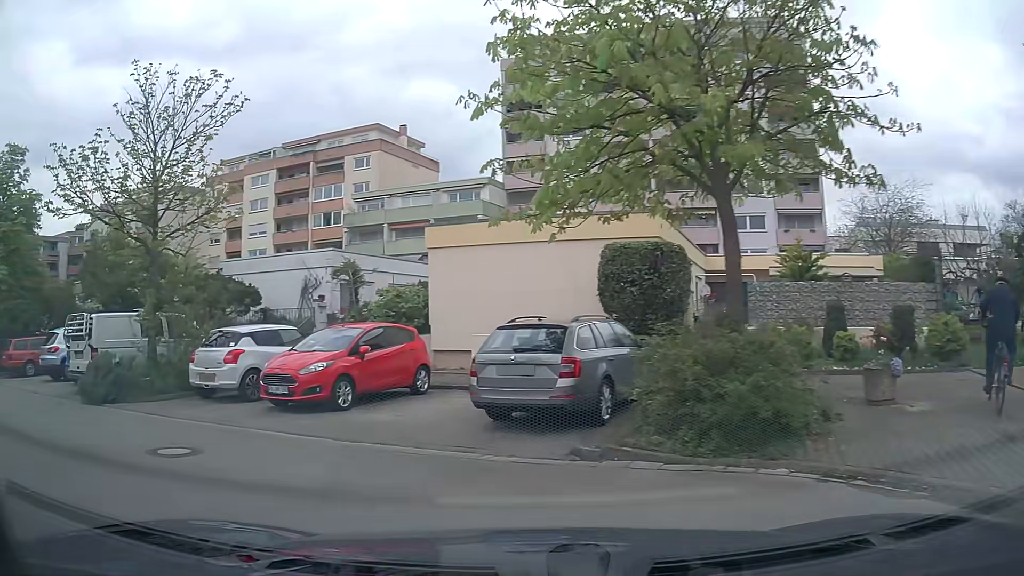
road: residential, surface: asphalt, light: Day
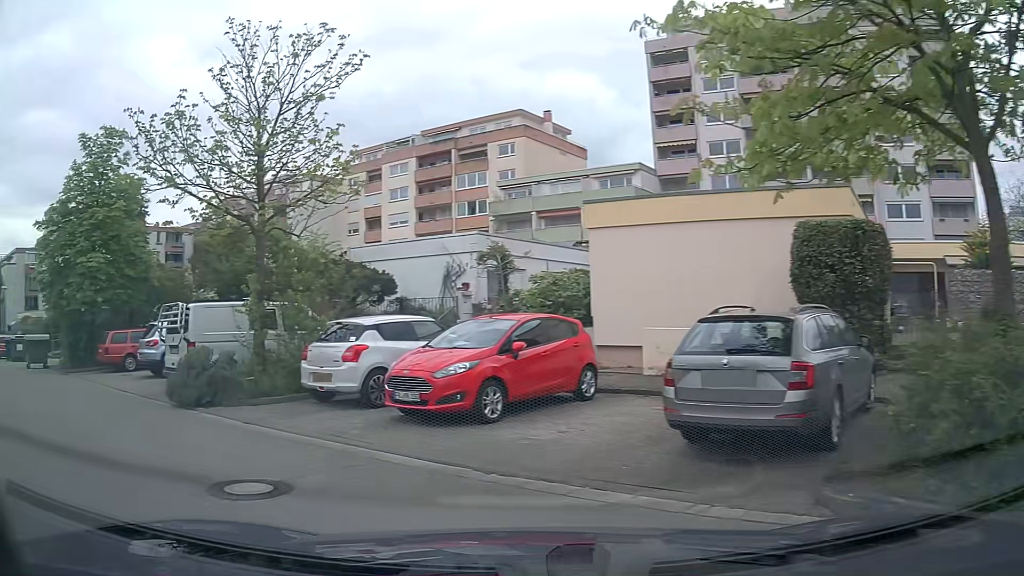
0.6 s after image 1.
(-0.2, +2.4) m; -12°
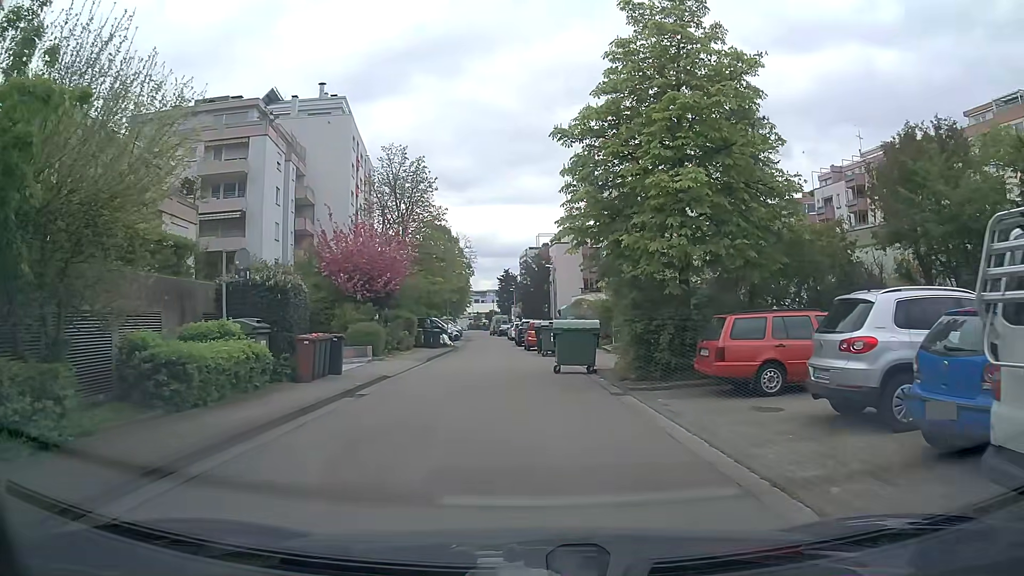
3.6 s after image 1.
(-6.3, +10.2) m; -48°
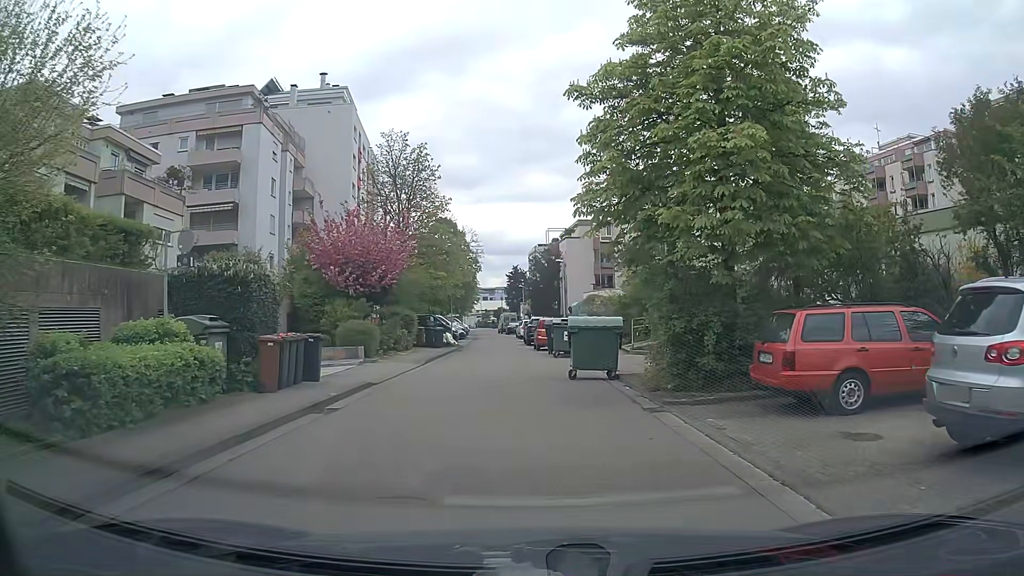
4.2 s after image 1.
(-0.1, +2.8) m; -1°
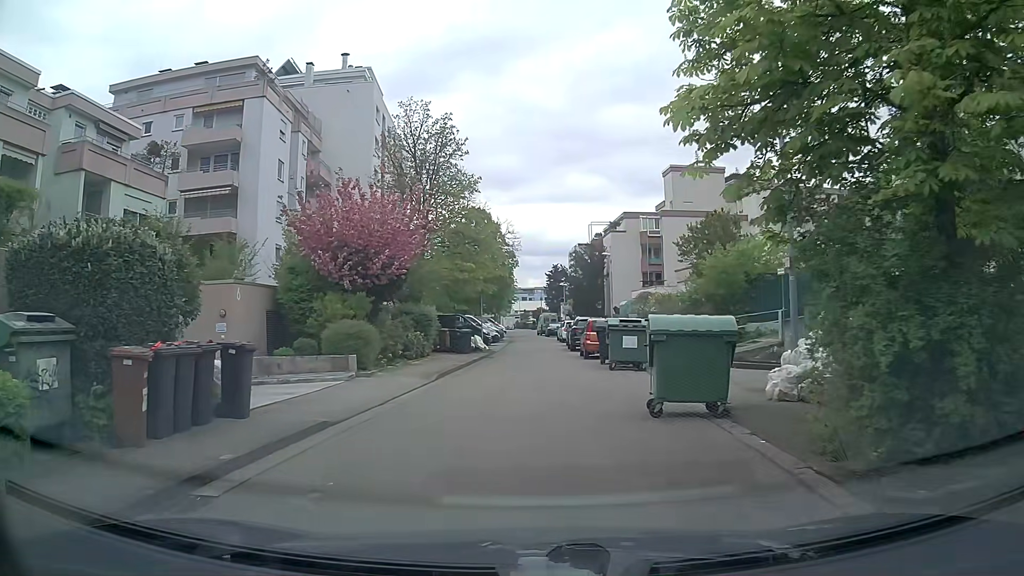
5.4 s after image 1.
(-0.3, +6.1) m; -4°
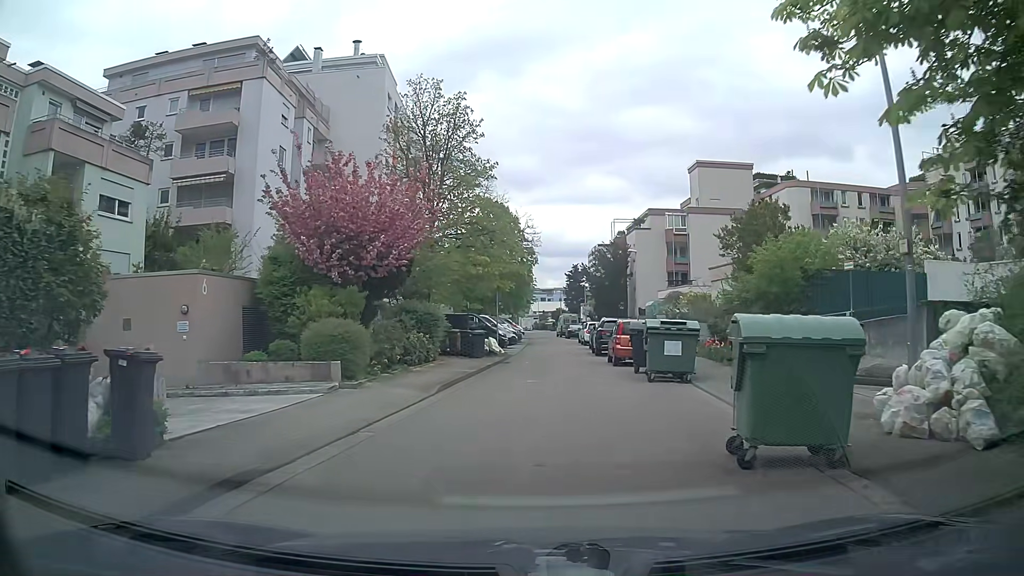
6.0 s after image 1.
(-0.1, +3.3) m; -1°
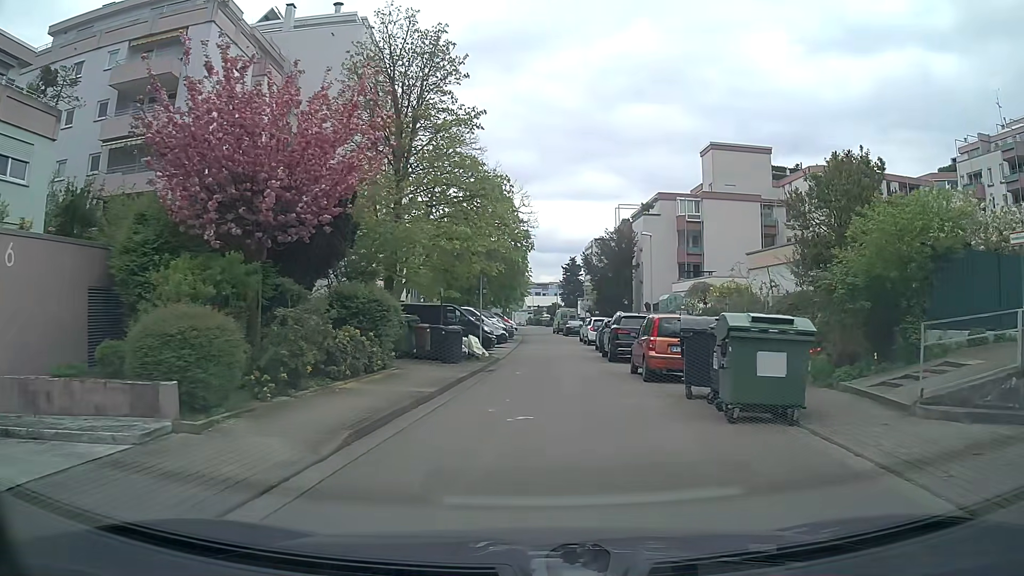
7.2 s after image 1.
(0.0, +7.0) m; -1°
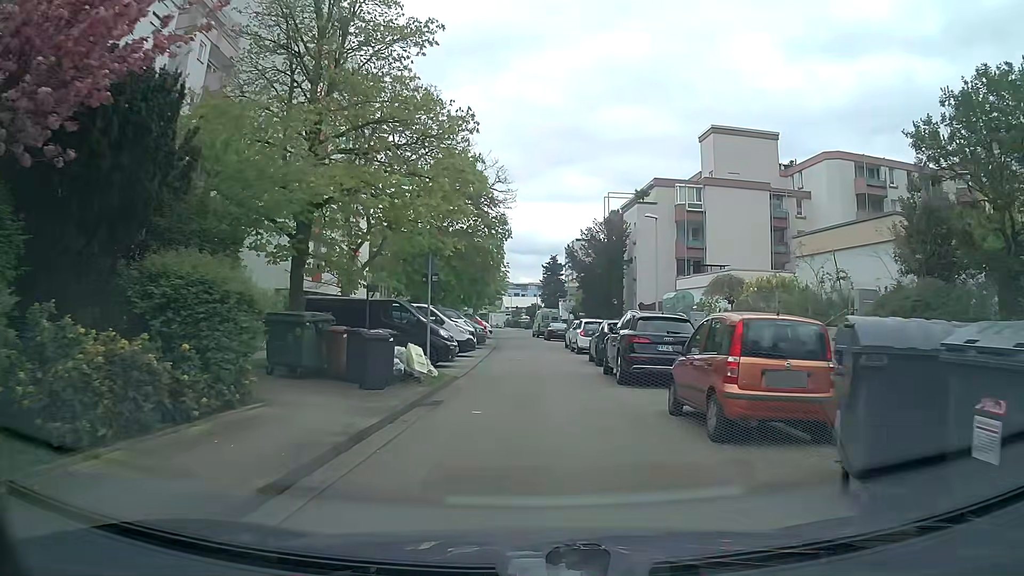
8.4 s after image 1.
(+0.4, +7.4) m; +4°
(0, +10) (0, +20) (0, +30) (-1, +40) (-1, +50) (-2, +60) (-3, +70) (+1, +79) (+11, +81) (+21, +81) m
